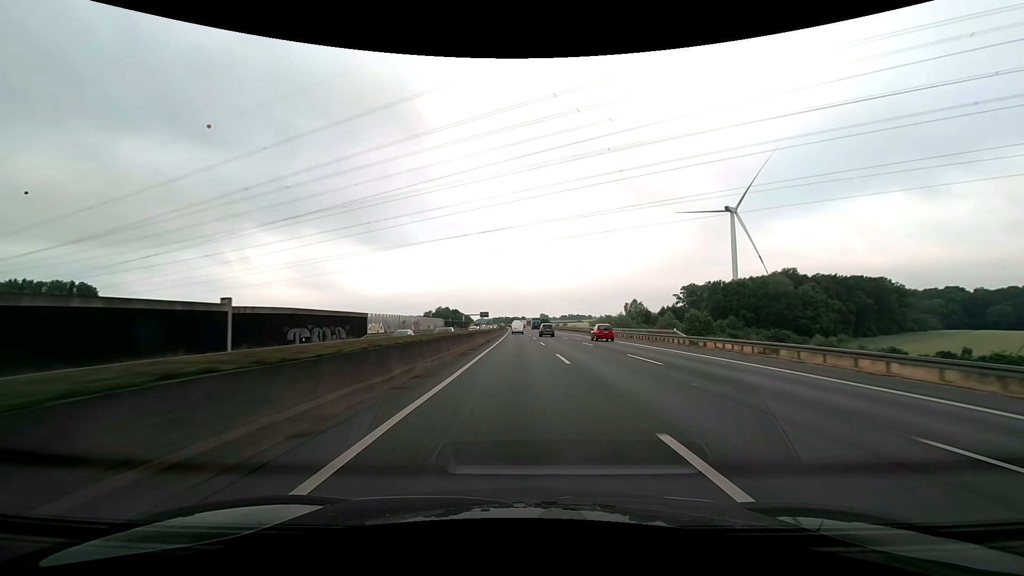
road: motorway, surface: asphalt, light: Day
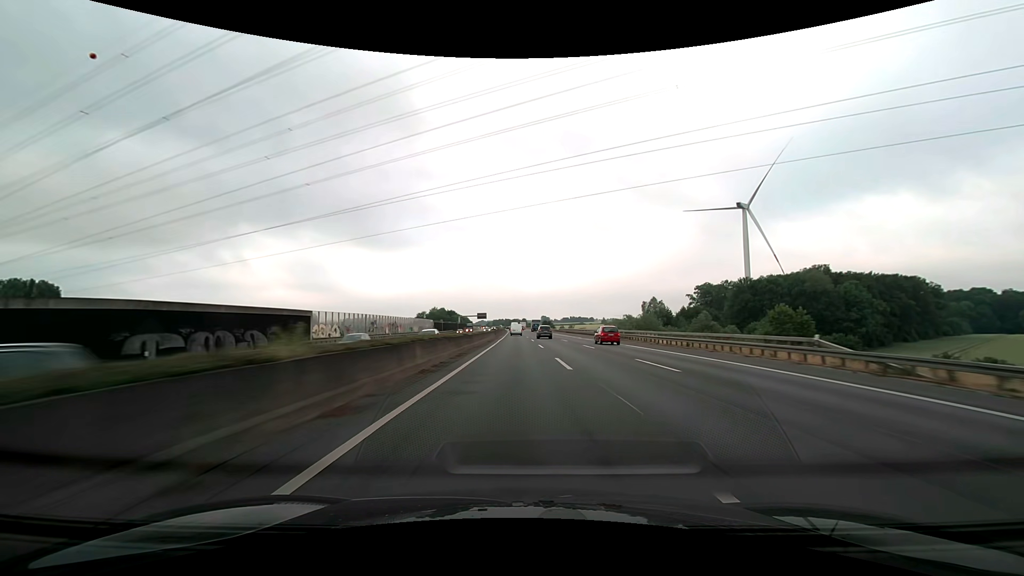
(0.0, +20.3) m; 0°
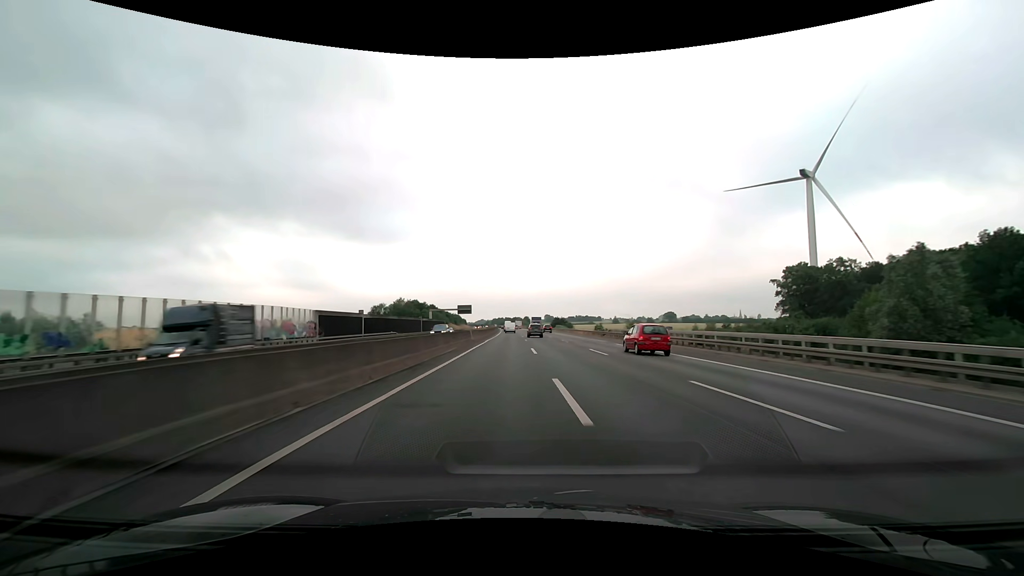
(-0.7, +81.7) m; 0°
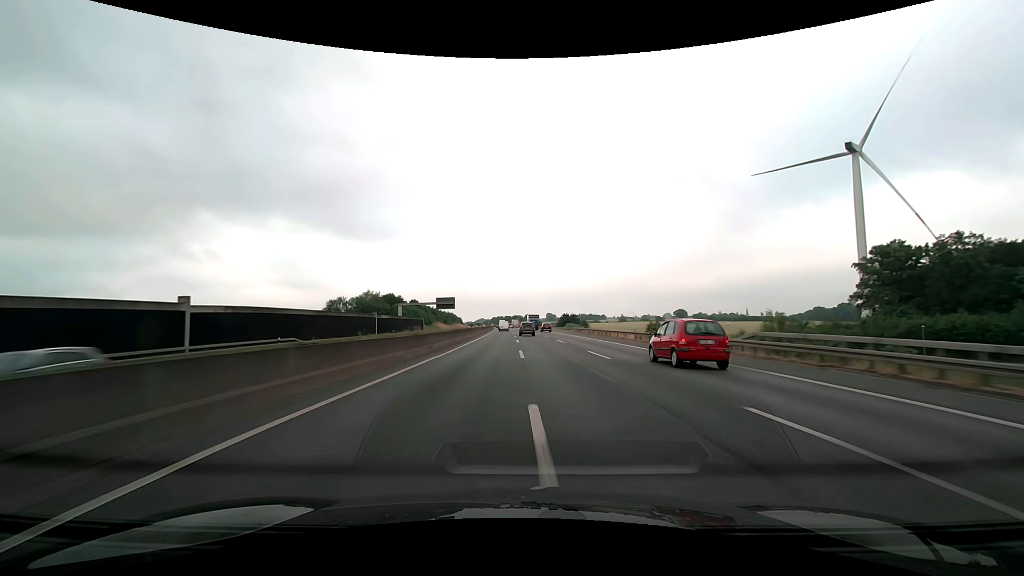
(+0.2, +41.1) m; 0°
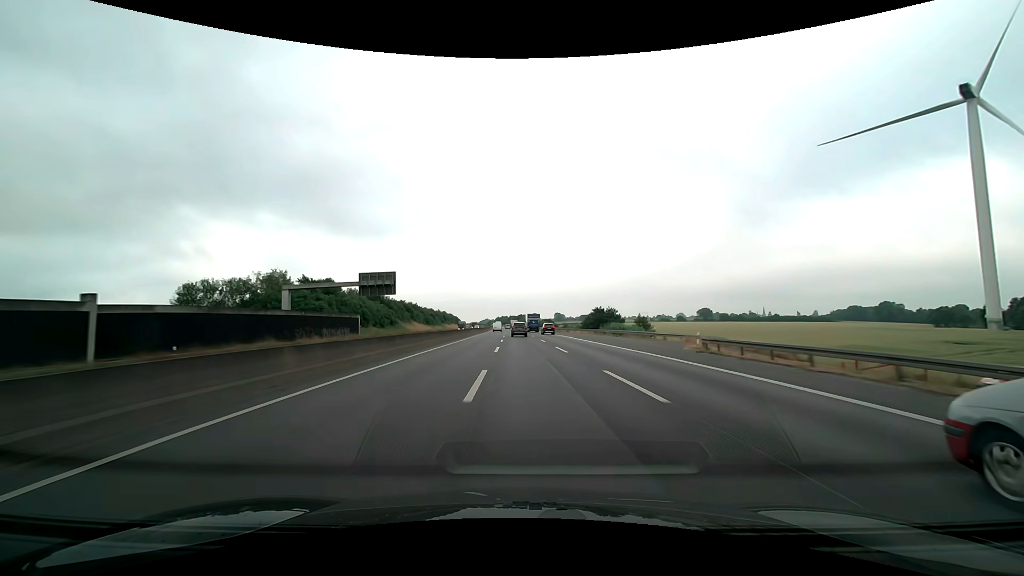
(-0.4, +61.5) m; -1°
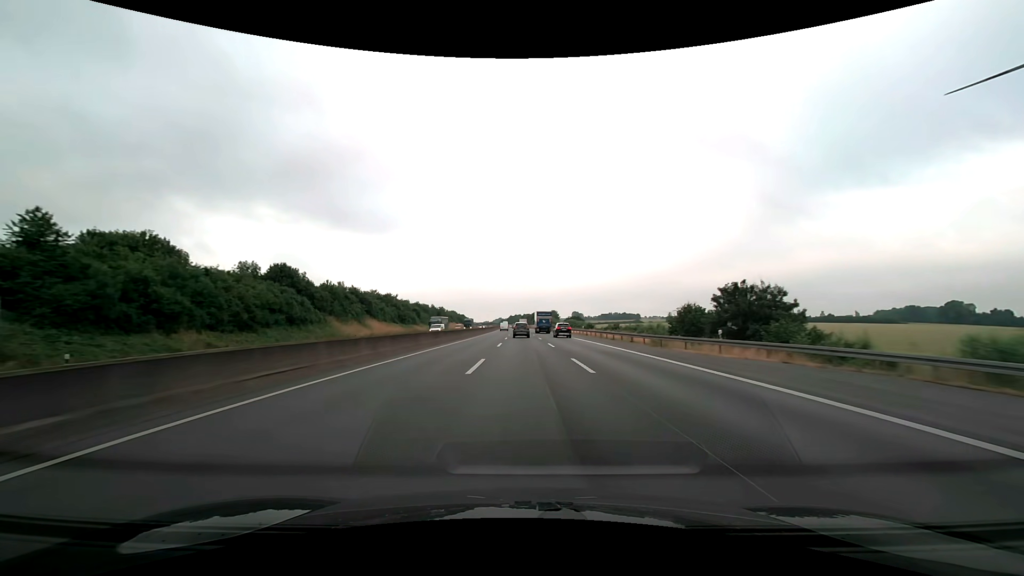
(-1.0, +60.9) m; -2°
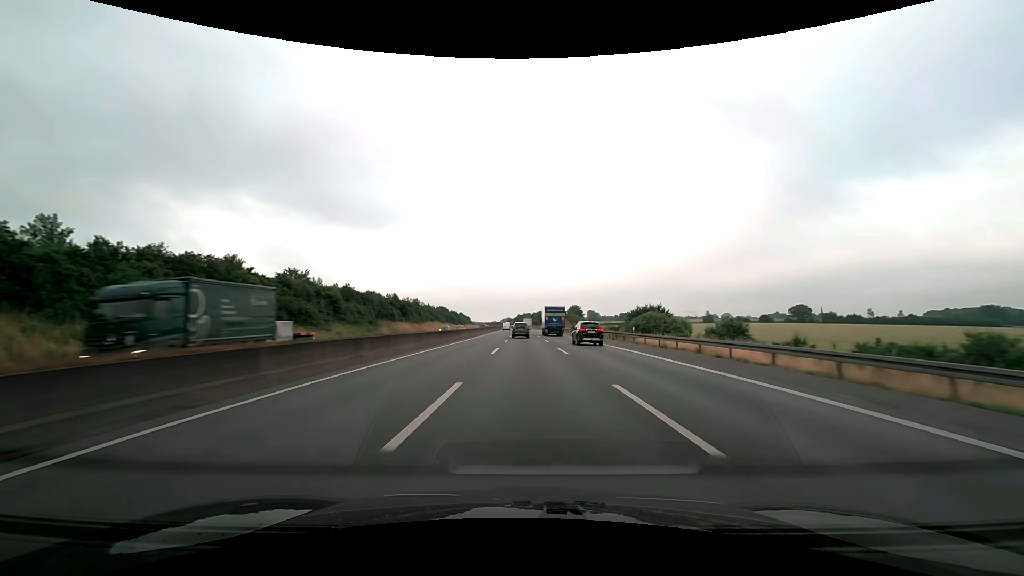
(-0.7, +80.0) m; -1°
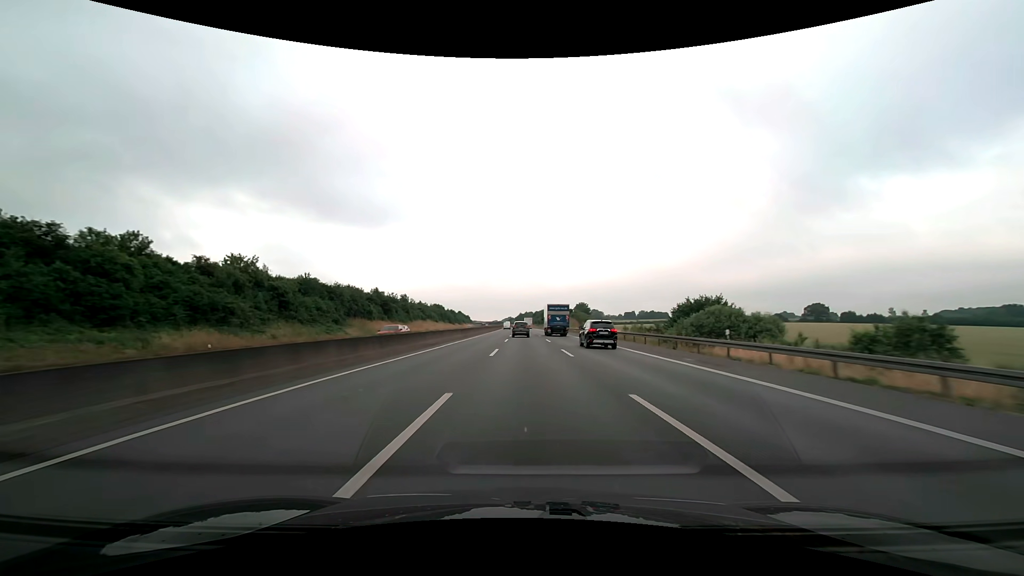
(0.0, +19.7) m; 0°
(0, +10) (0, +20) (0, +30) (0, +40) (0, +50) (0, +60) (0, +70) (0, +80) (0, +90) (-1, +100) m
